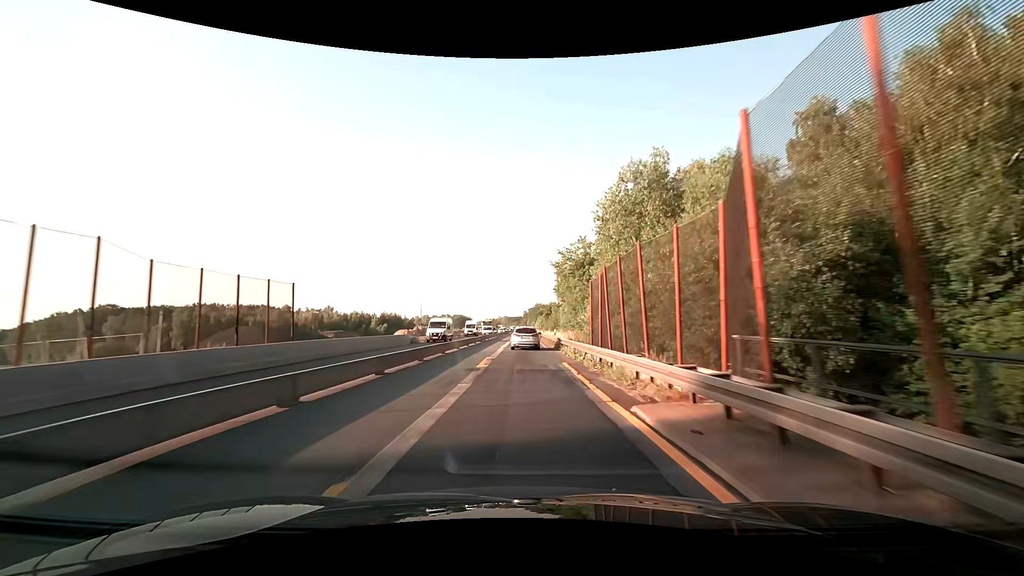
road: motorway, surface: asphalt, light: Day
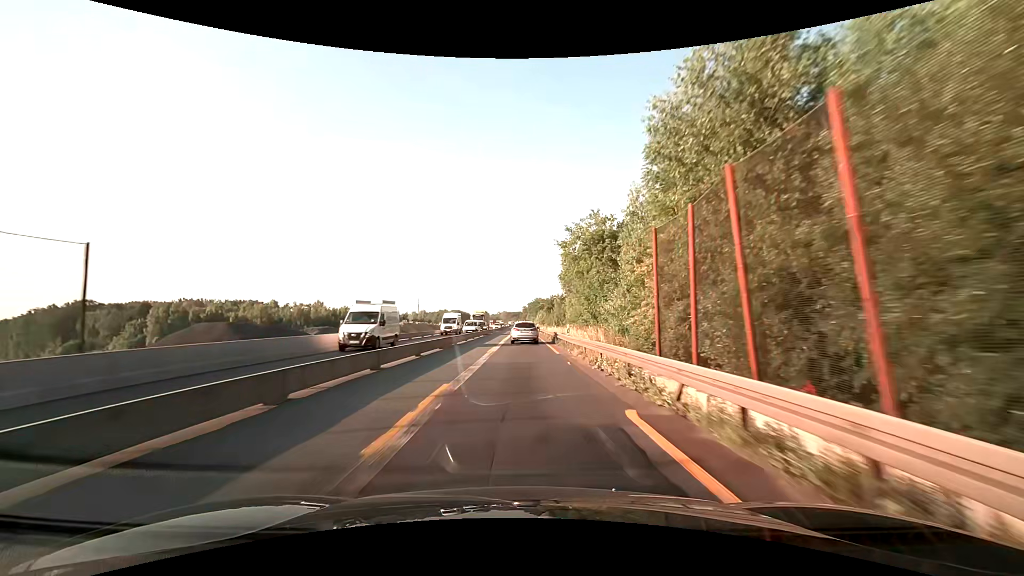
(0.0, +12.5) m; 0°
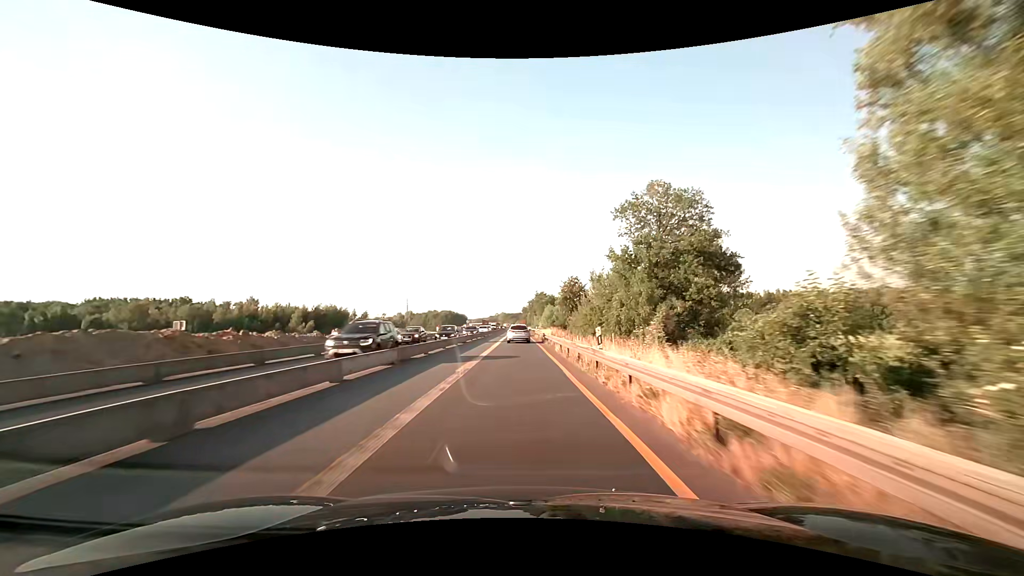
(+0.2, +62.5) m; 0°
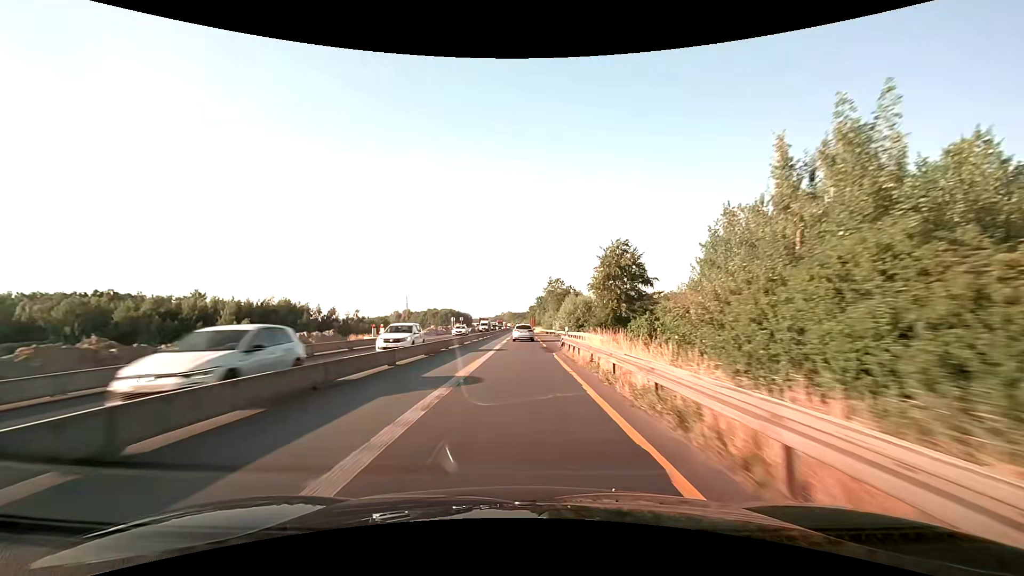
(-0.3, +37.5) m; -1°
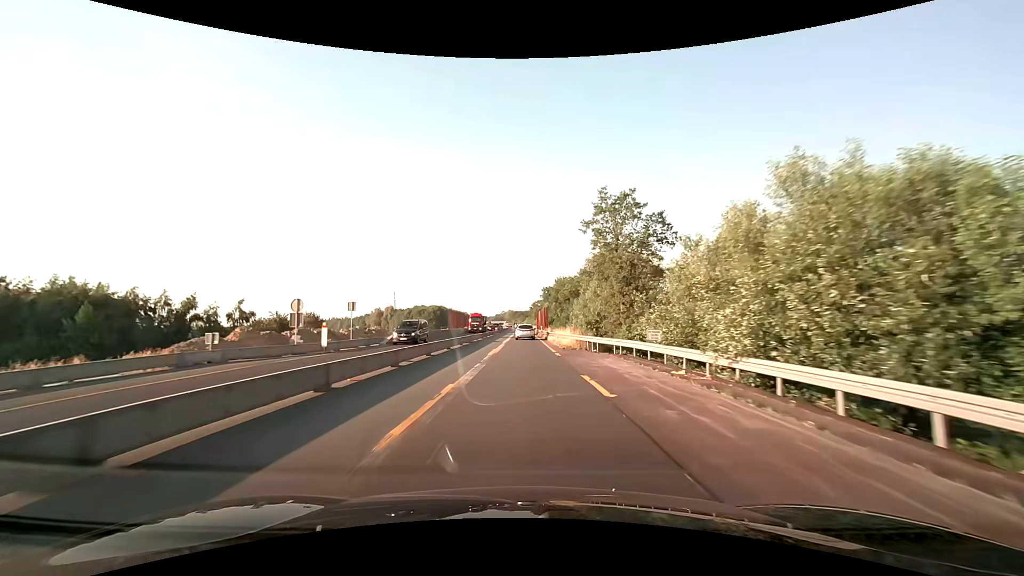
(-0.3, +62.5) m; 0°
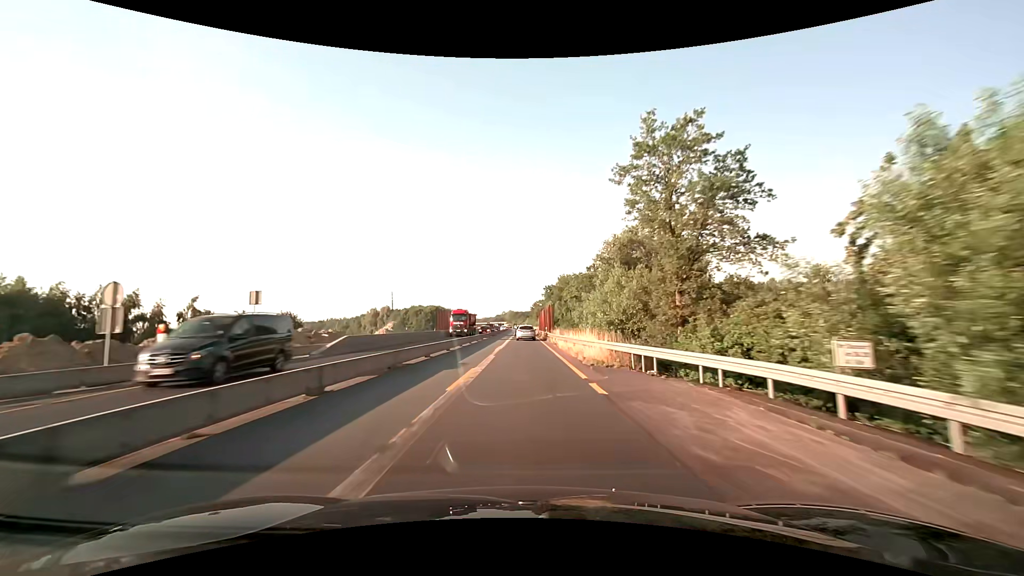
(0.0, +12.5) m; 0°
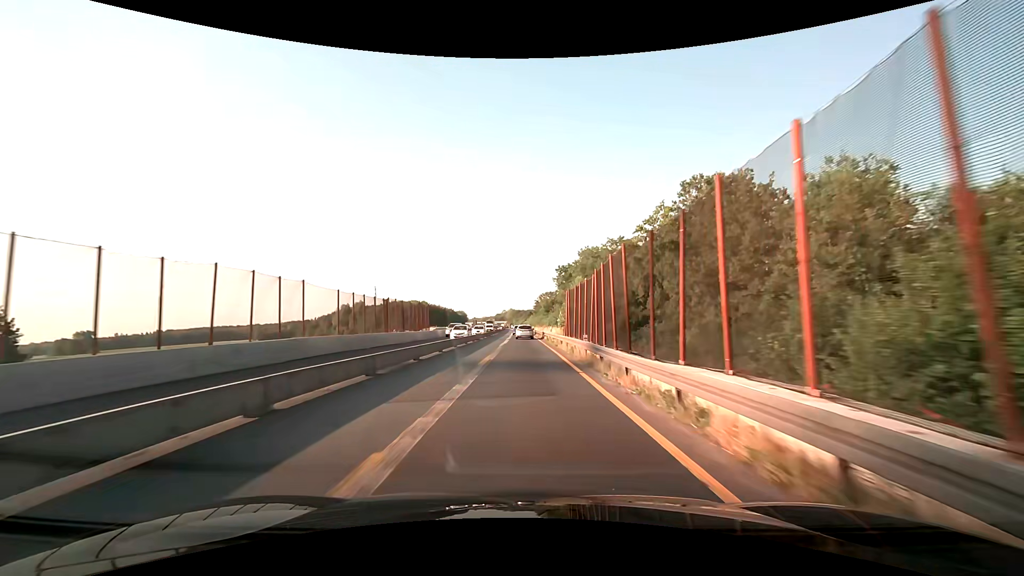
(-0.1, +62.6) m; 0°
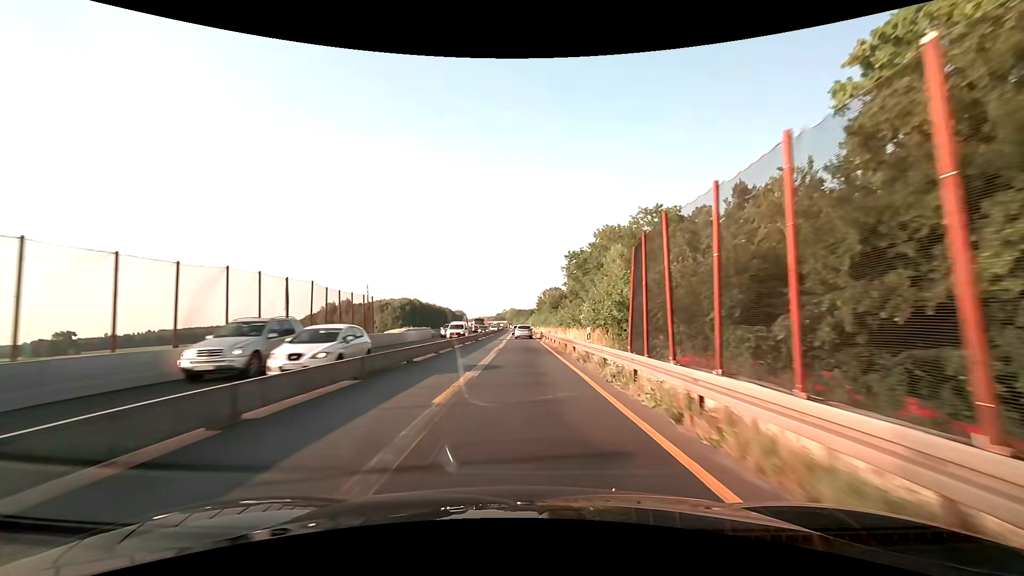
(-0.1, +25.0) m; 0°
(0, +10) (0, +20) (0, +30) (0, +40) (0, +50) (0, +60) (0, +70) (-1, +80) (-1, +90) (-1, +100) m
